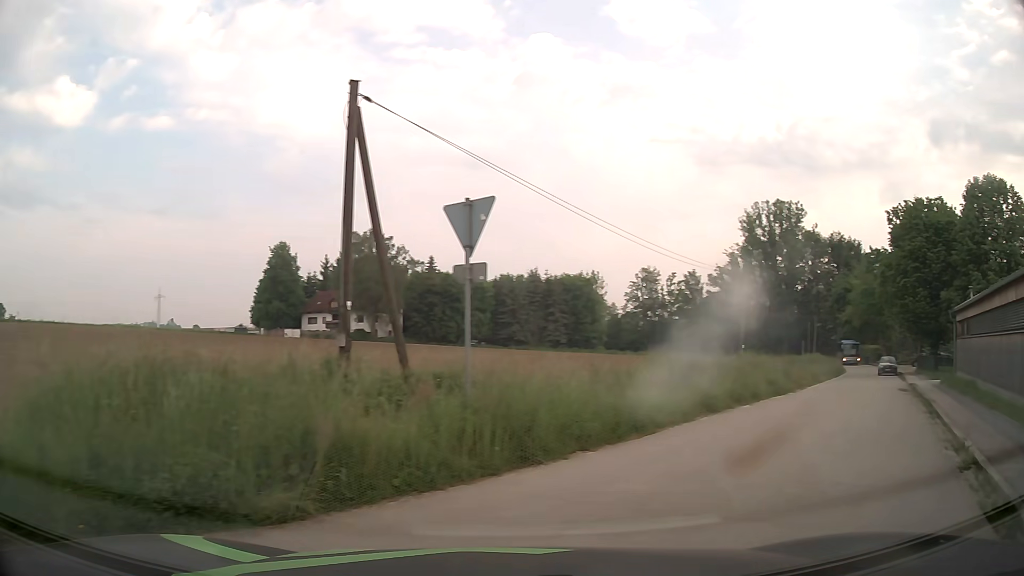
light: Day
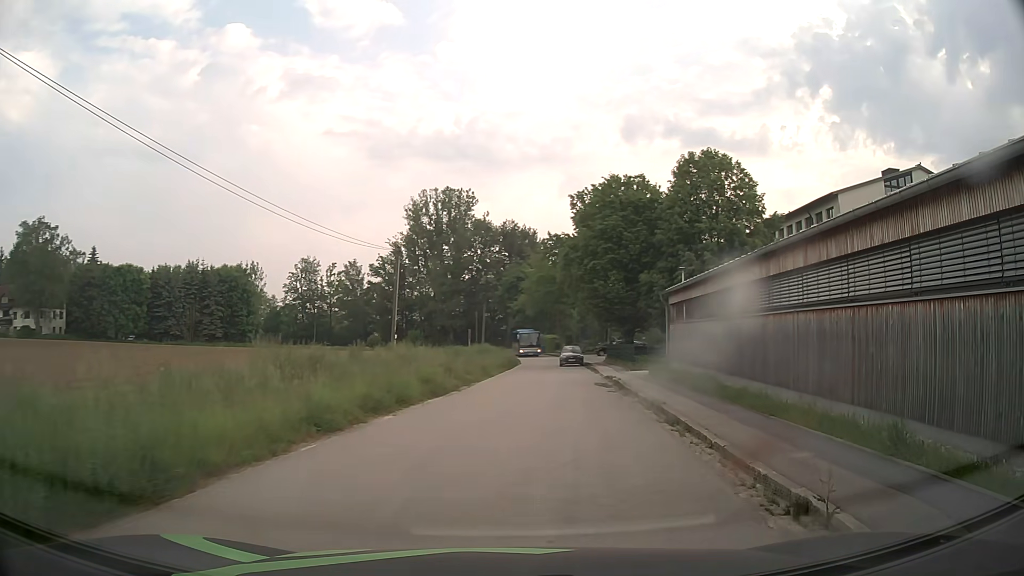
(+1.5, +5.3) m; +29°
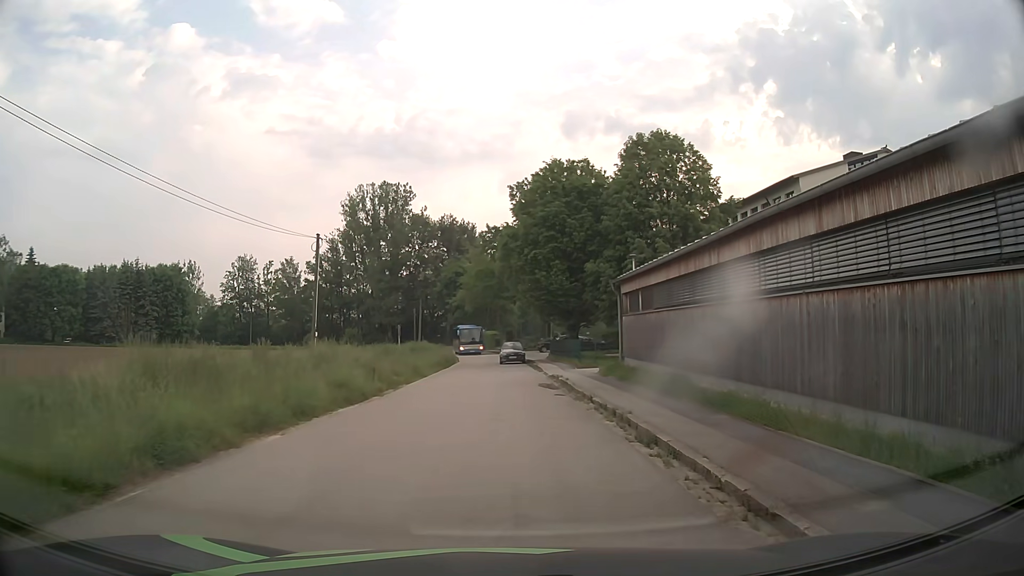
(+0.2, +3.2) m; +4°
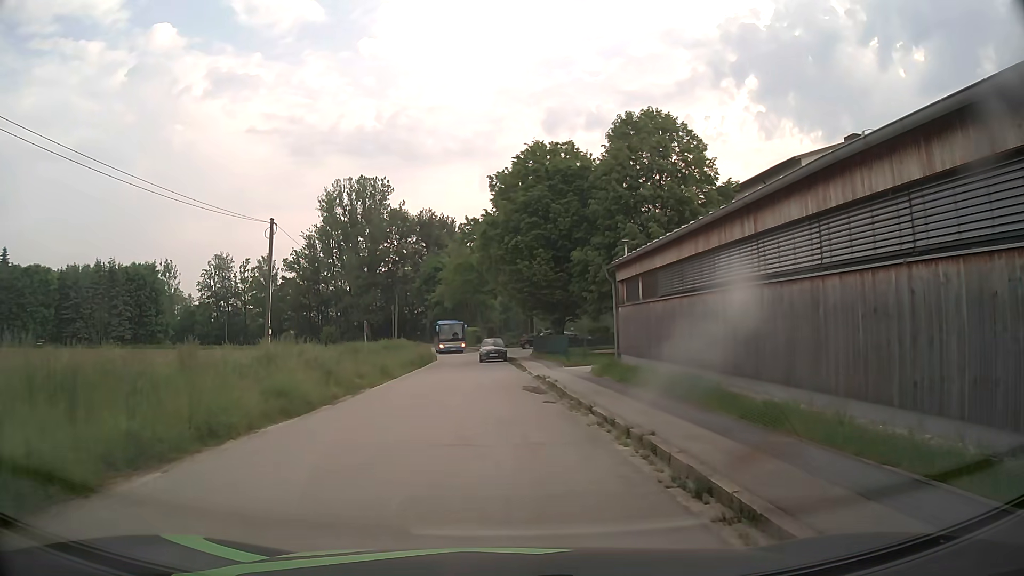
(+0.1, +3.3) m; +2°
